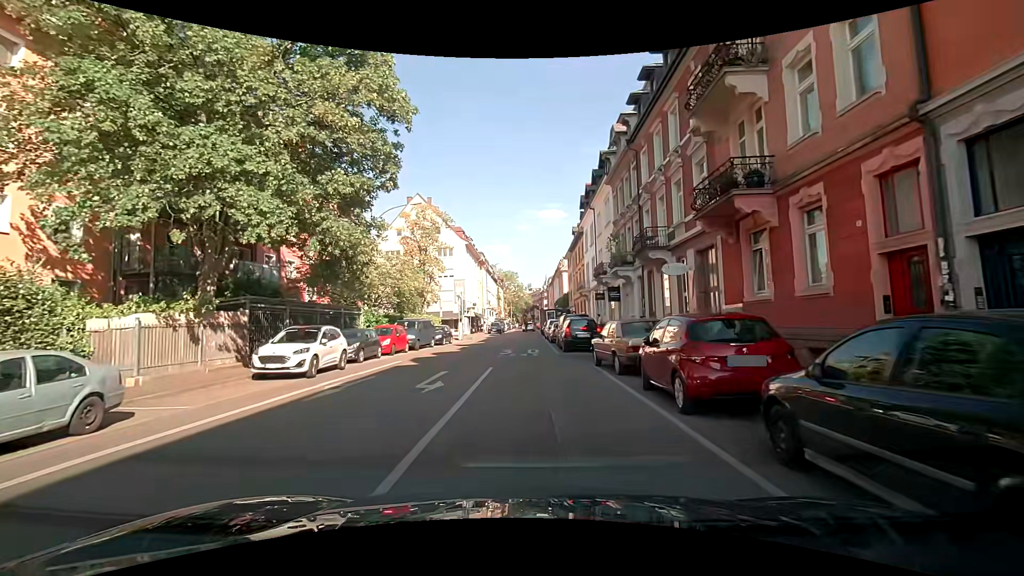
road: residential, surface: asphalt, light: Day
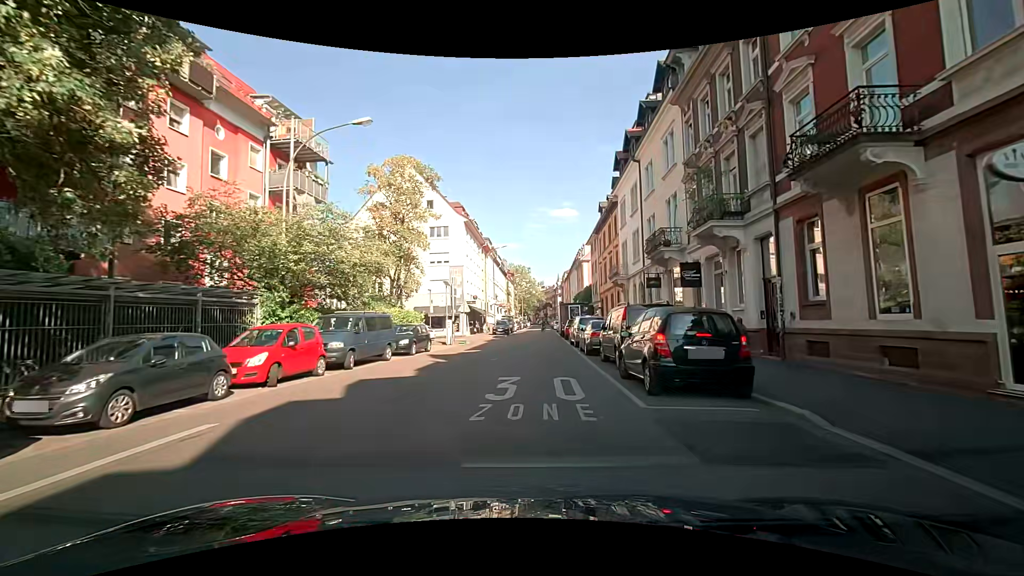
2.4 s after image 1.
(+0.2, +13.8) m; 0°
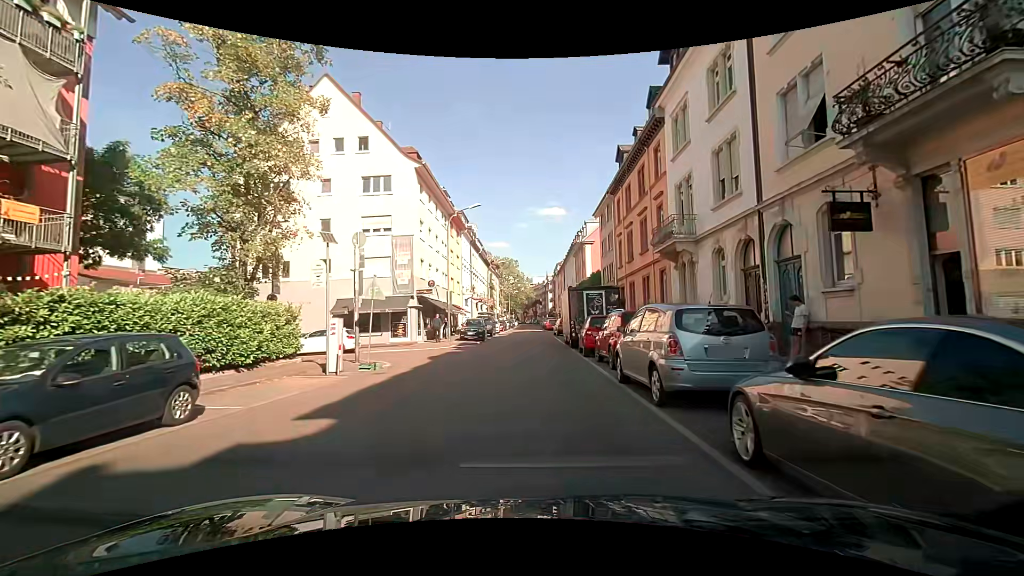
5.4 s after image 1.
(+0.3, +17.9) m; +1°
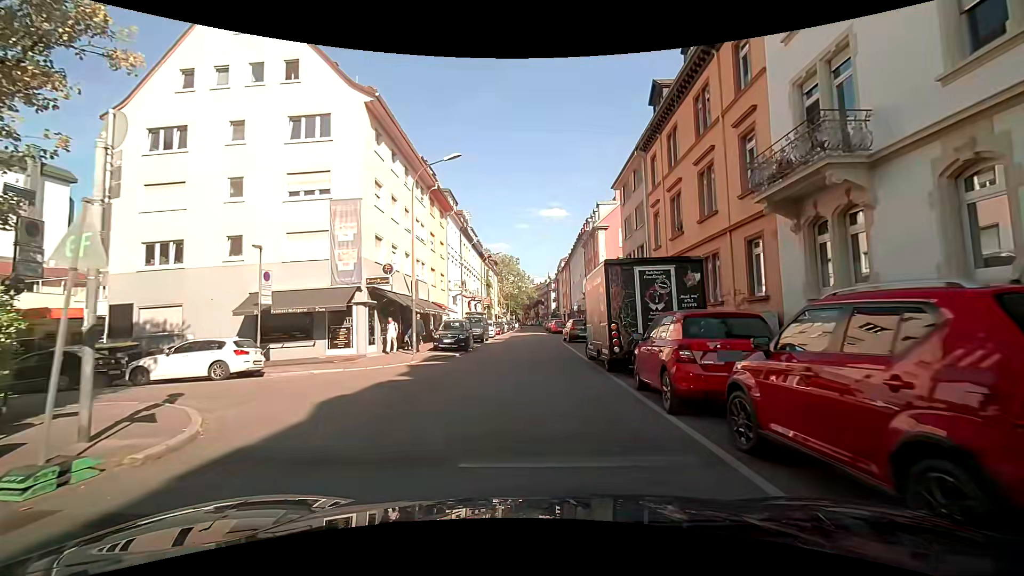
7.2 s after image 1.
(0.0, +10.5) m; -2°
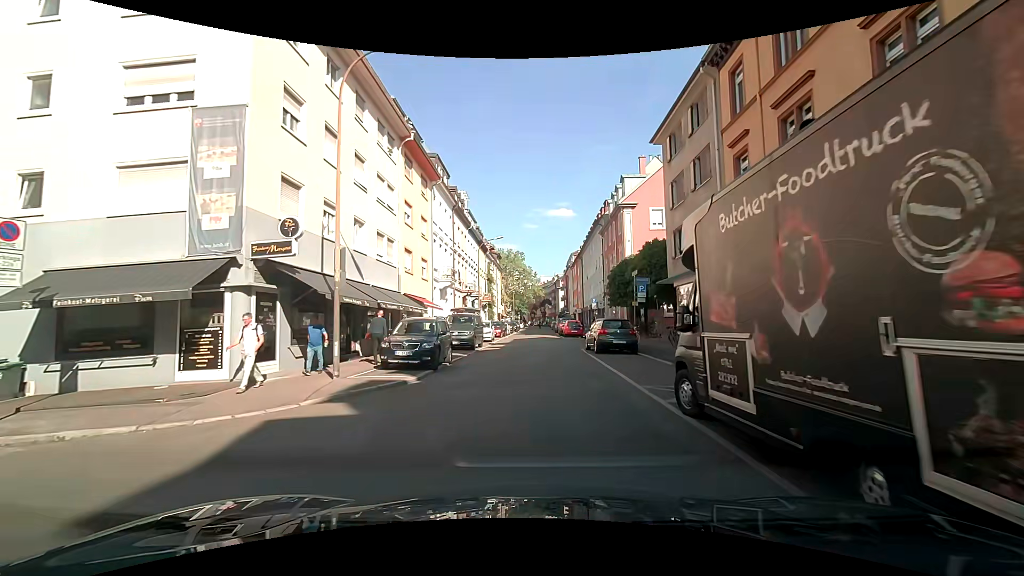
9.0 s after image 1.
(+0.3, +10.0) m; +1°
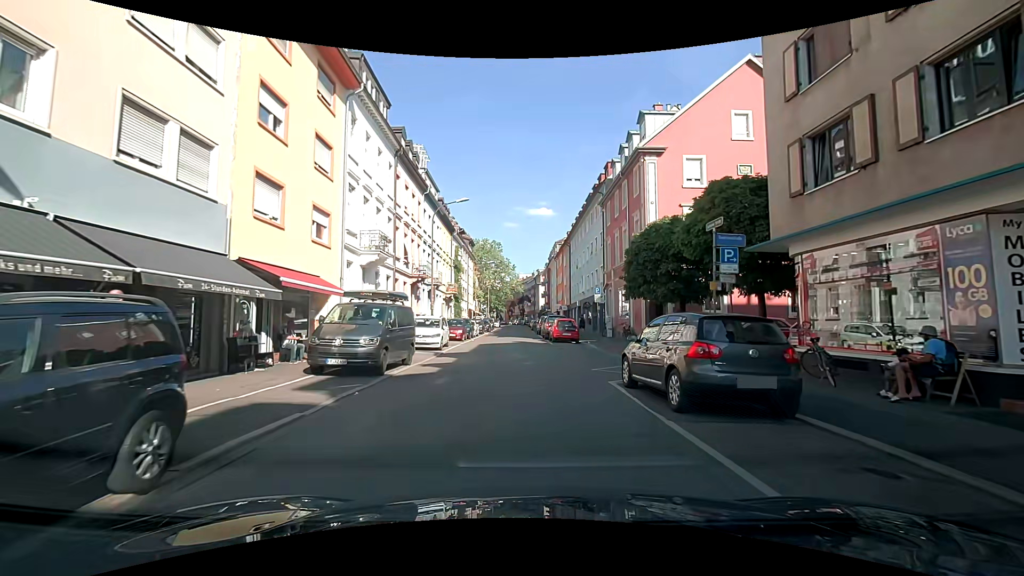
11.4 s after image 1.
(+0.3, +13.7) m; +2°
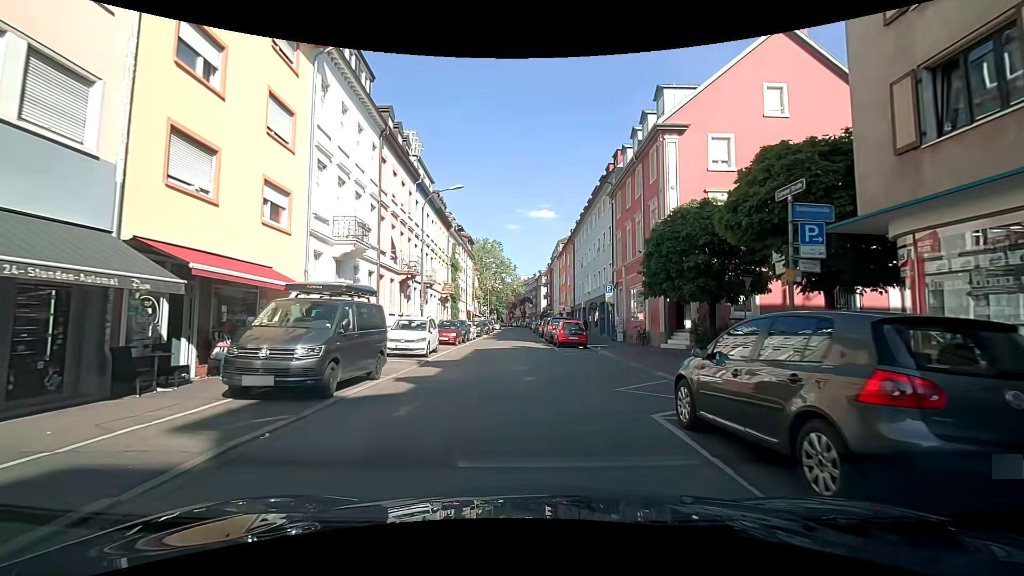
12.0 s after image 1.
(0.0, +3.6) m; -1°
